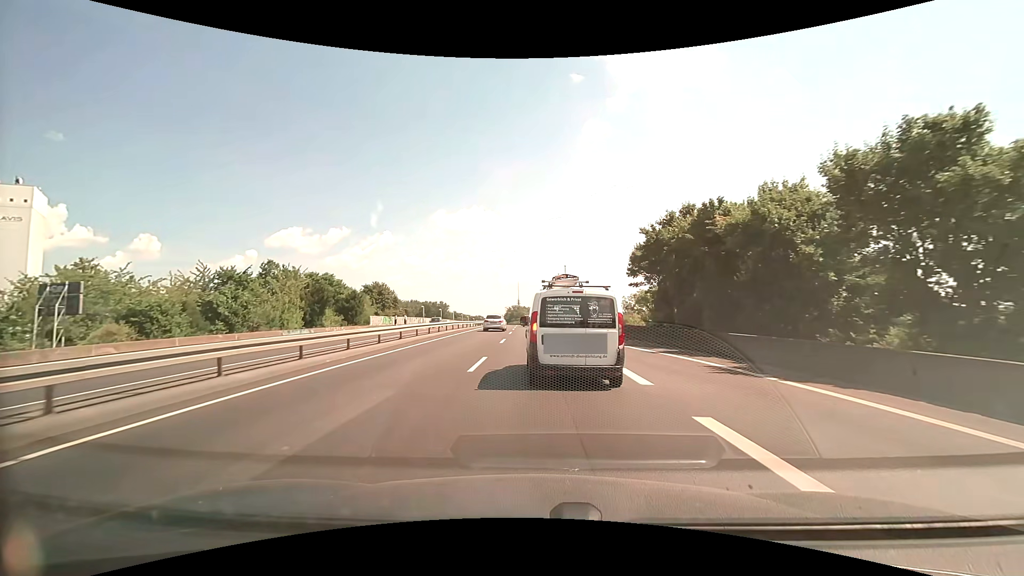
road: trunk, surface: asphalt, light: Day
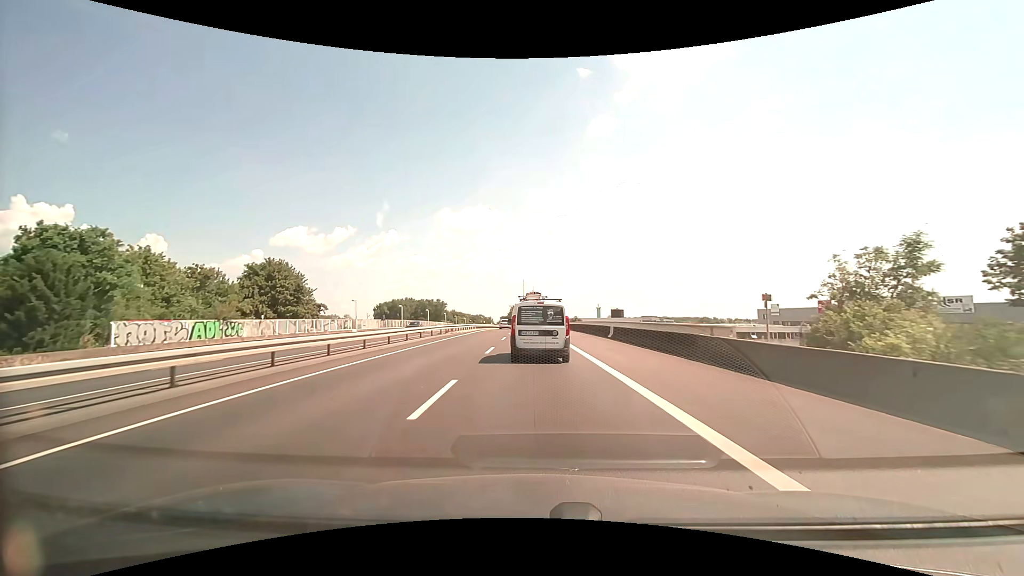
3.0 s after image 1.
(-0.5, +41.4) m; -1°
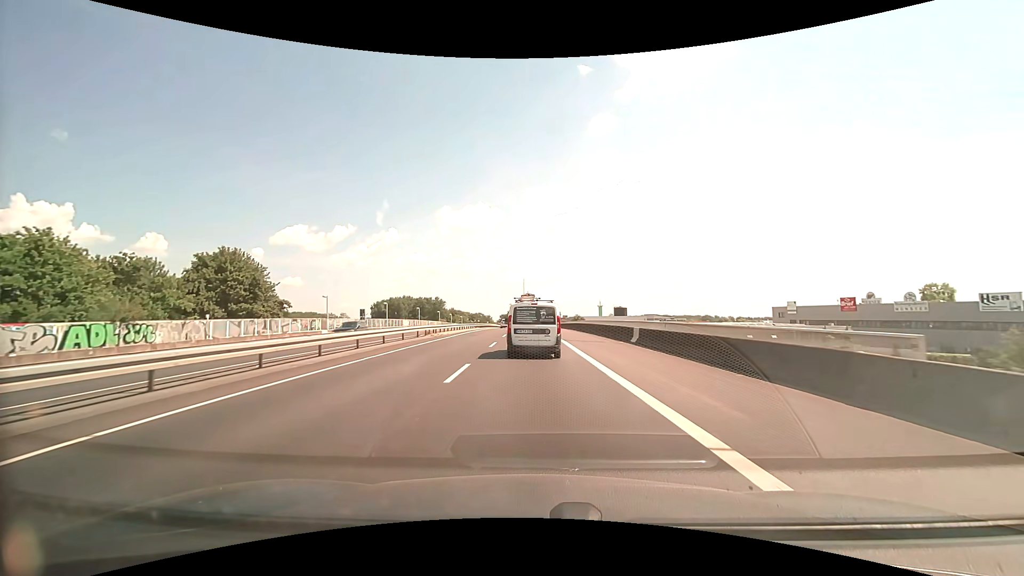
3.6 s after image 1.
(0.0, +8.5) m; 0°
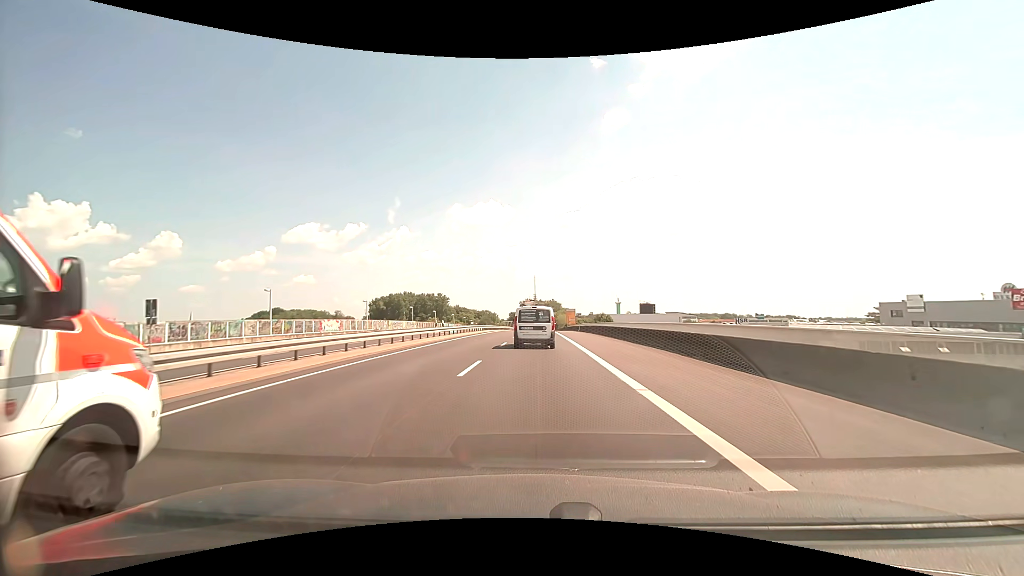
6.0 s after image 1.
(-0.4, +35.5) m; -1°
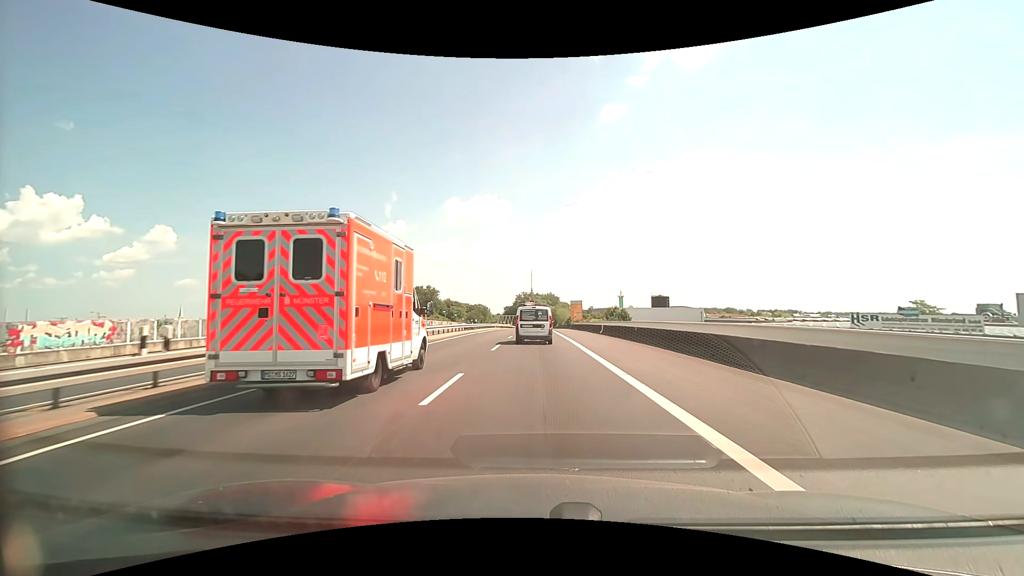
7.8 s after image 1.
(+0.2, +27.9) m; +1°
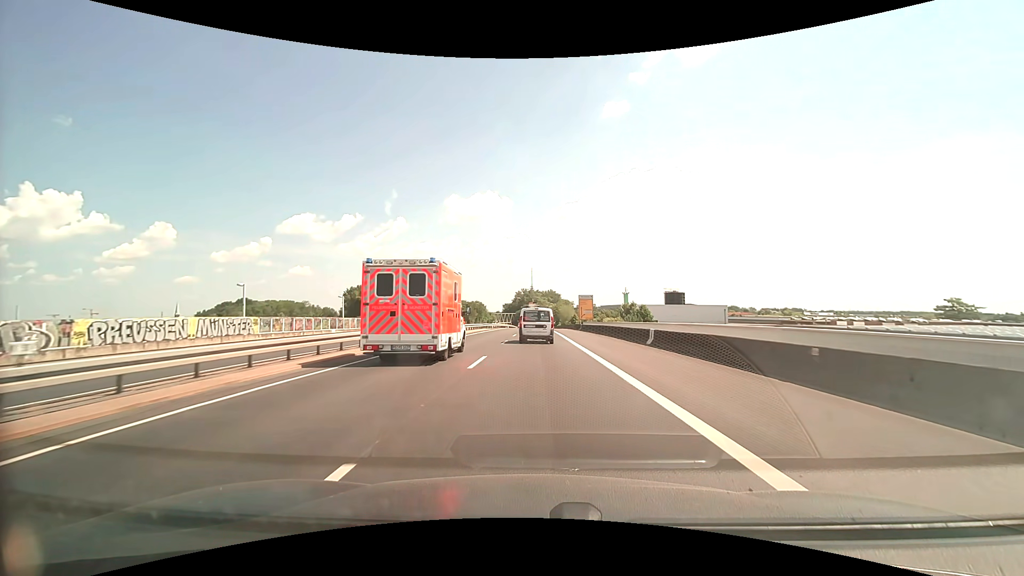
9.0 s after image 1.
(0.0, +19.0) m; 0°
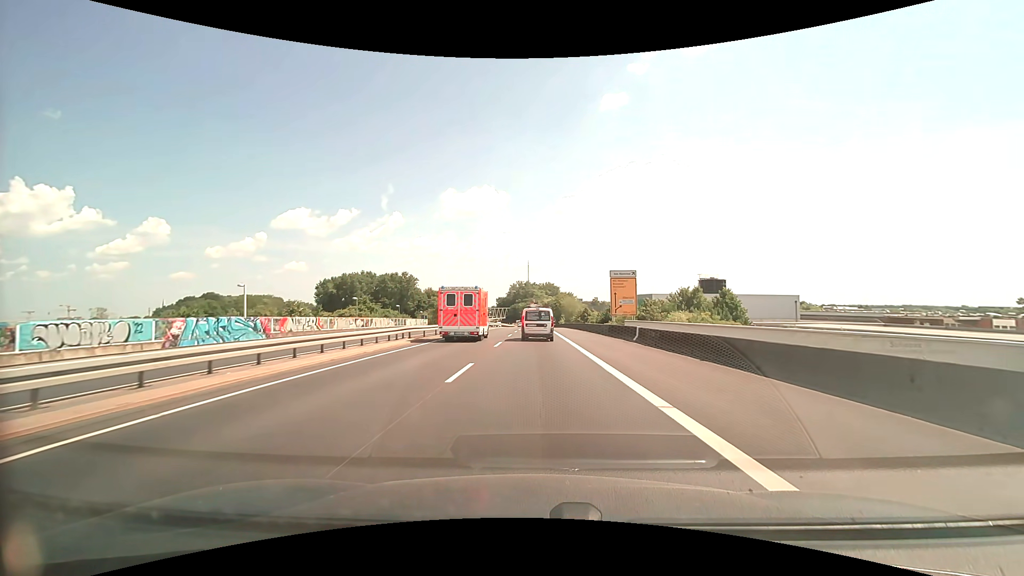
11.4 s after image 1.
(+0.1, +39.0) m; 0°
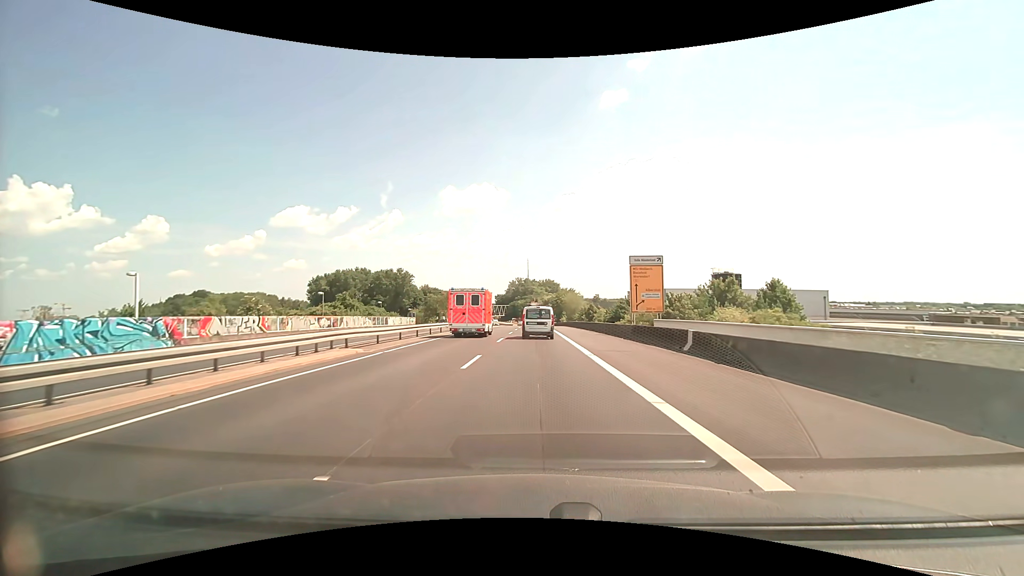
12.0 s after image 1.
(0.0, +9.8) m; 0°
(0, +10) (0, +20) (0, +30) (0, +40) (0, +50) (0, +60) (0, +70) (0, +80) (0, +90) (0, +100) m
